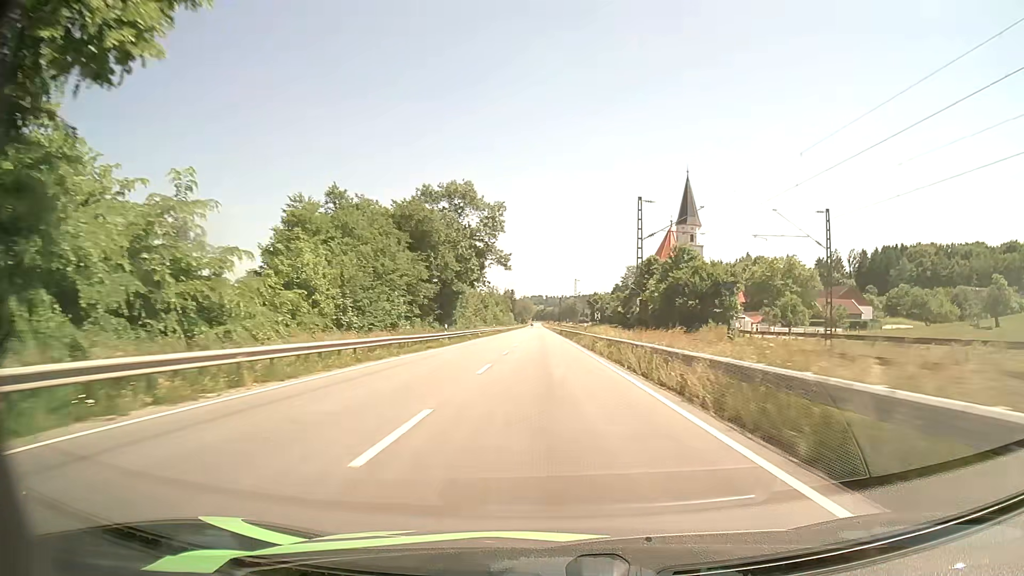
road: primary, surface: asphalt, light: Day
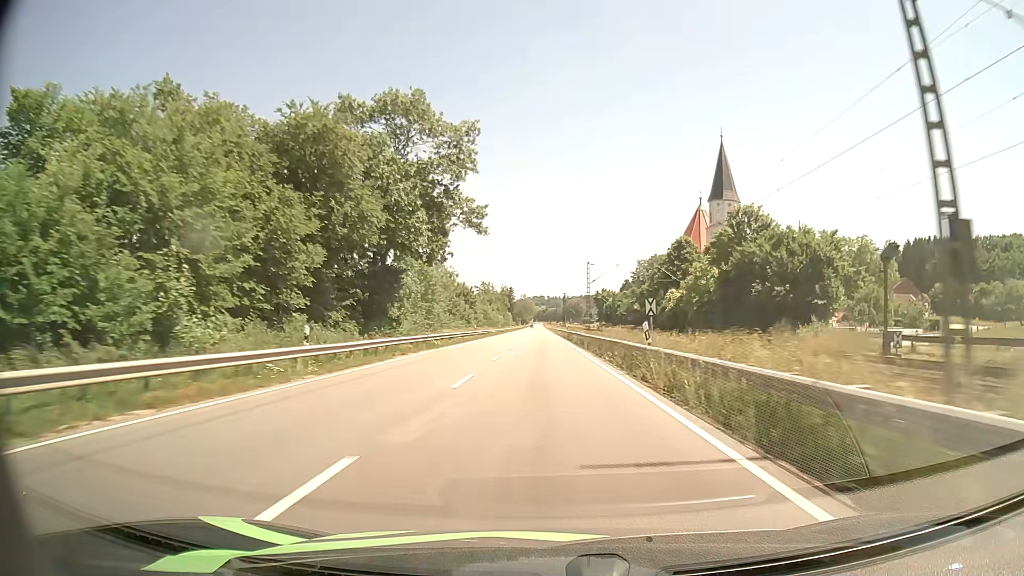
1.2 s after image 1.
(0.0, +28.0) m; 0°
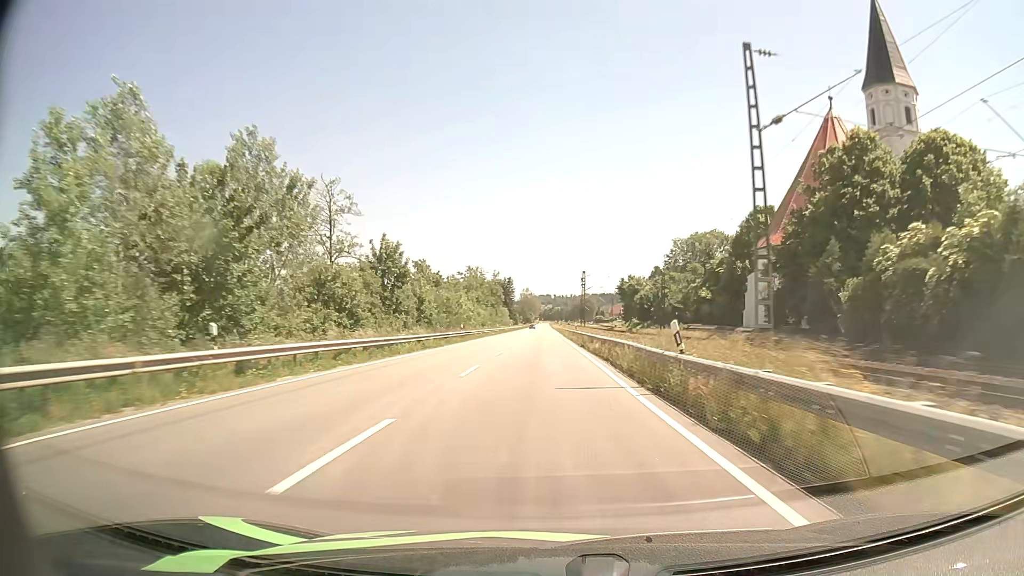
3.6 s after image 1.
(-0.3, +57.9) m; -1°
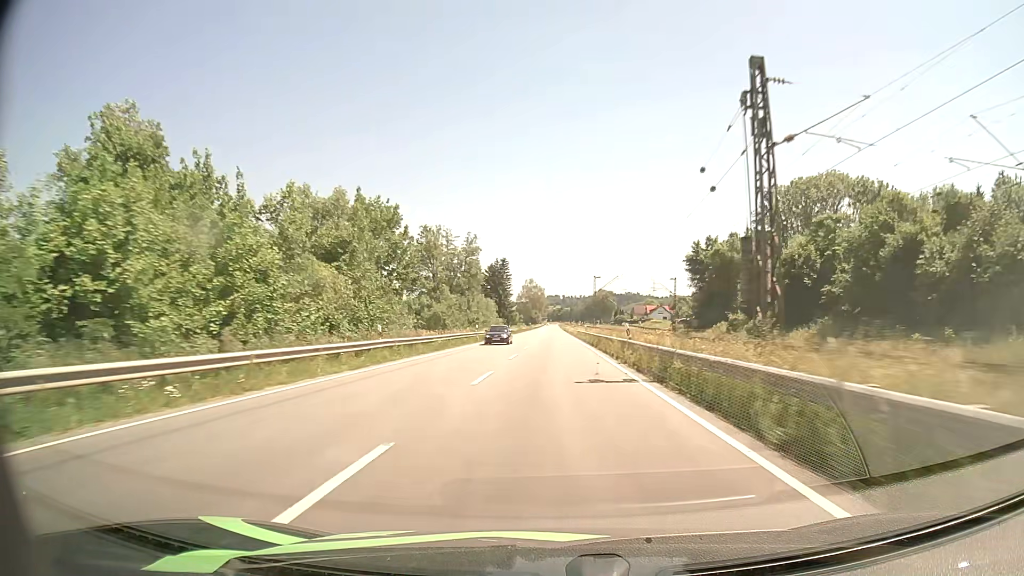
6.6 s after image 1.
(-0.4, +74.6) m; 0°
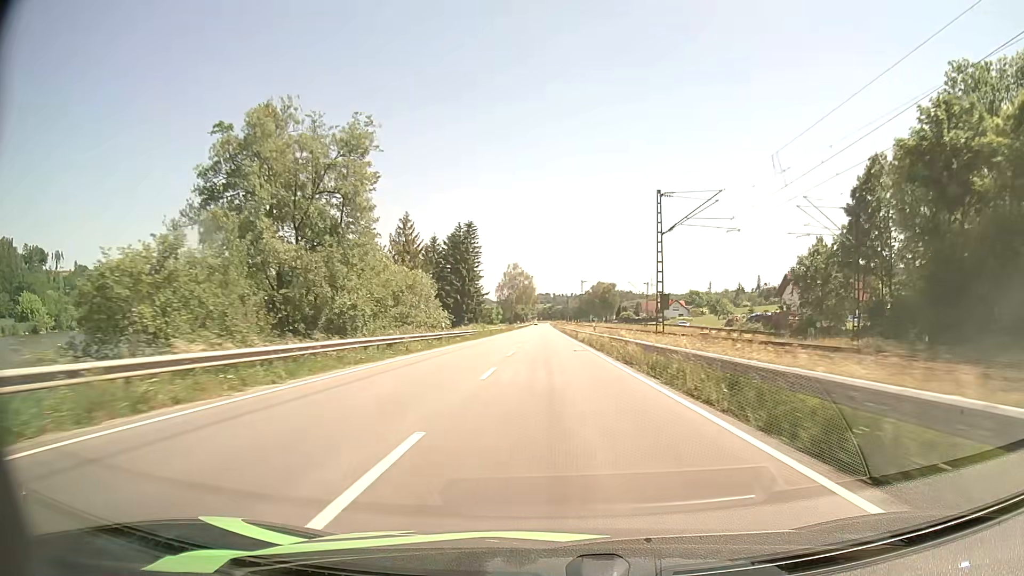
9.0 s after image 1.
(+0.1, +59.5) m; +1°
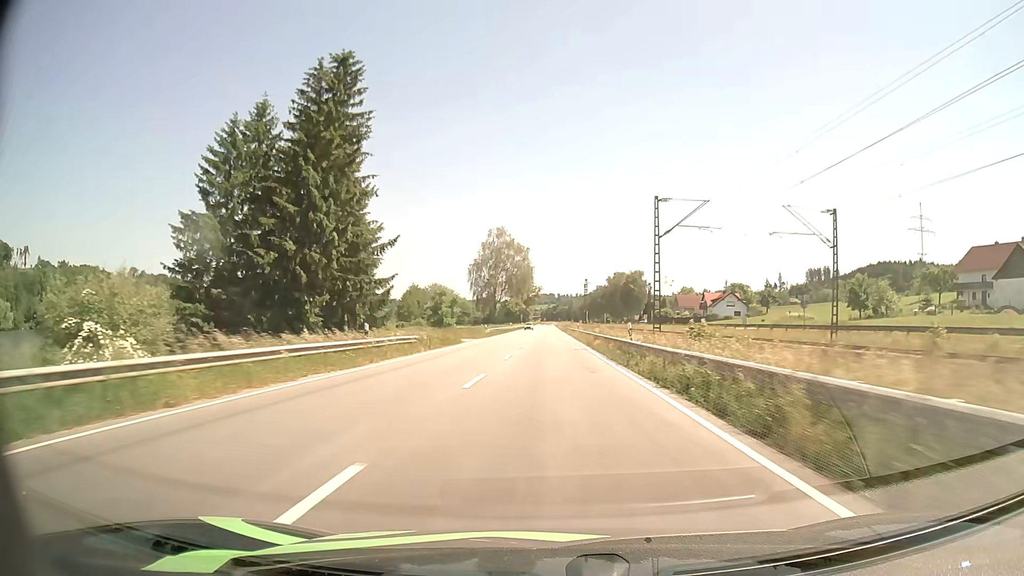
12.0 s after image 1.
(-0.2, +74.5) m; 0°
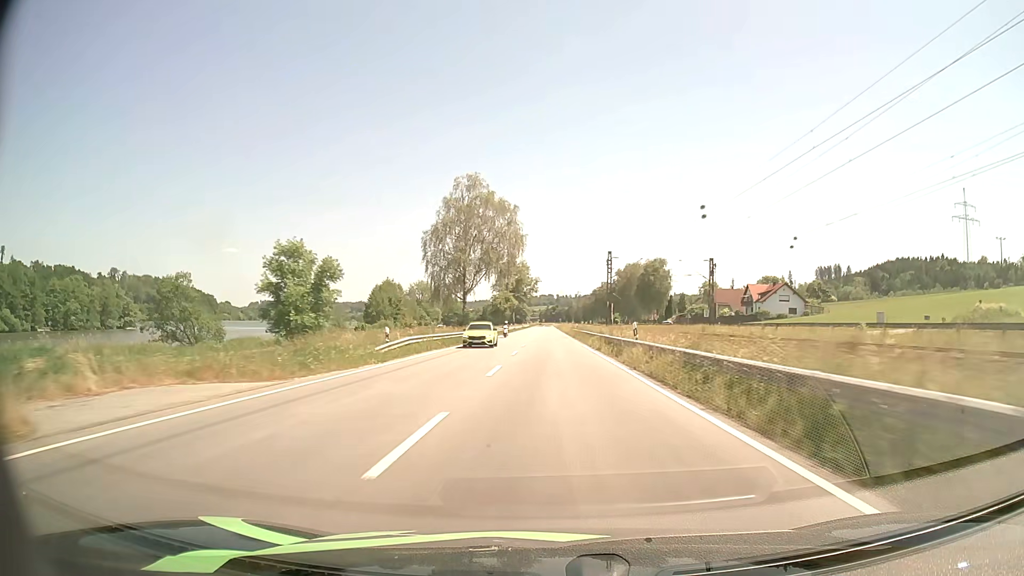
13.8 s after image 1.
(-0.1, +44.5) m; 0°
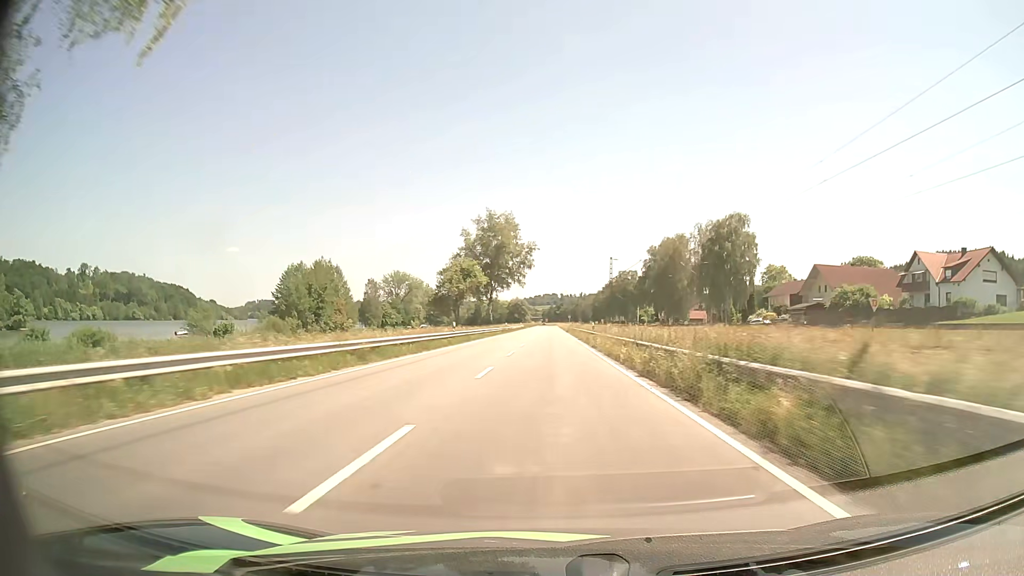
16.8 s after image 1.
(+0.2, +73.7) m; 0°
(0, +10) (0, +20) (0, +30) (0, +40) (0, +50) (0, +60) (0, +70) (0, +80) (0, +90) (0, +100) m
